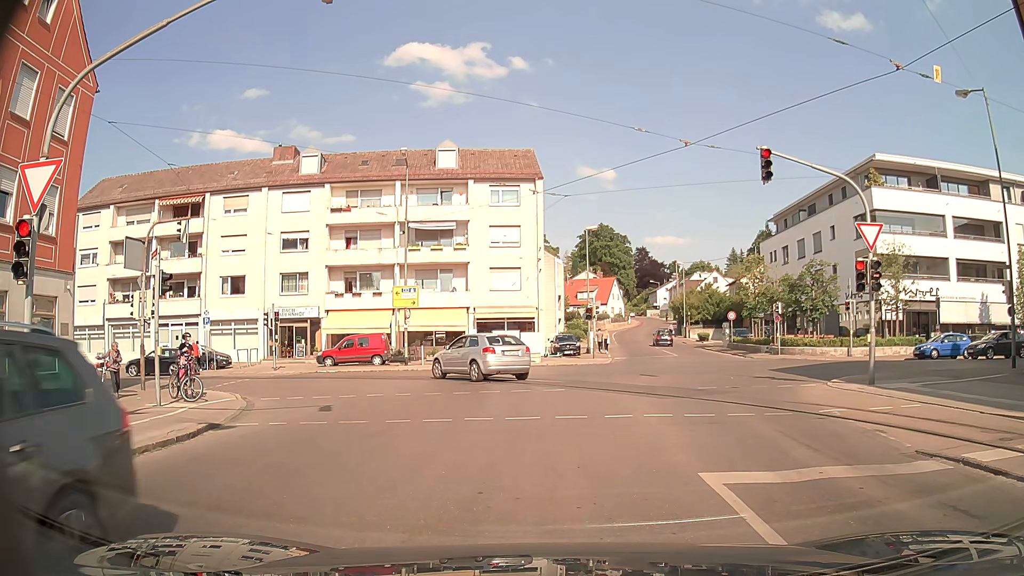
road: tertiary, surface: asphalt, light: Day
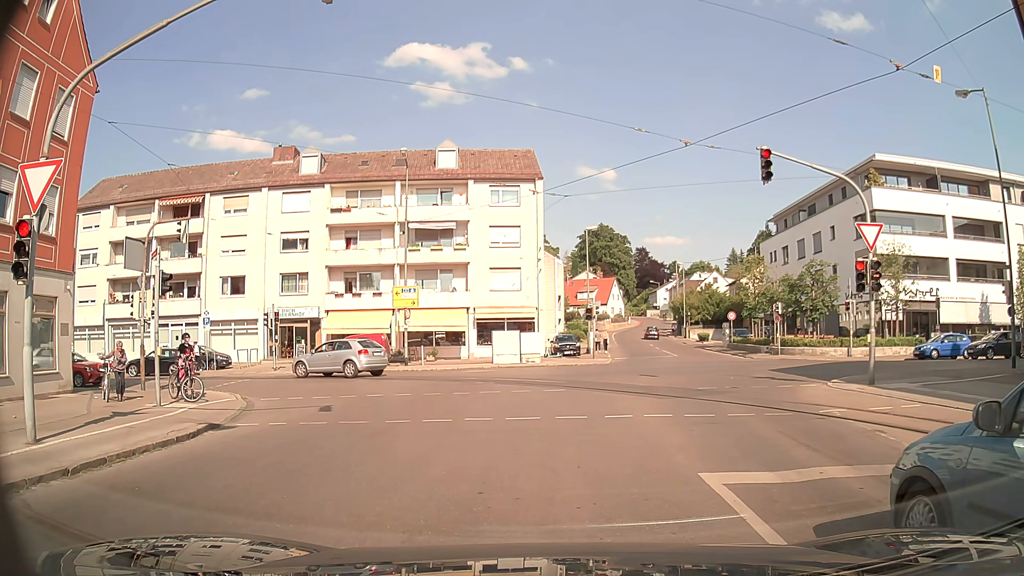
(0.0, 0.0) m; 0°
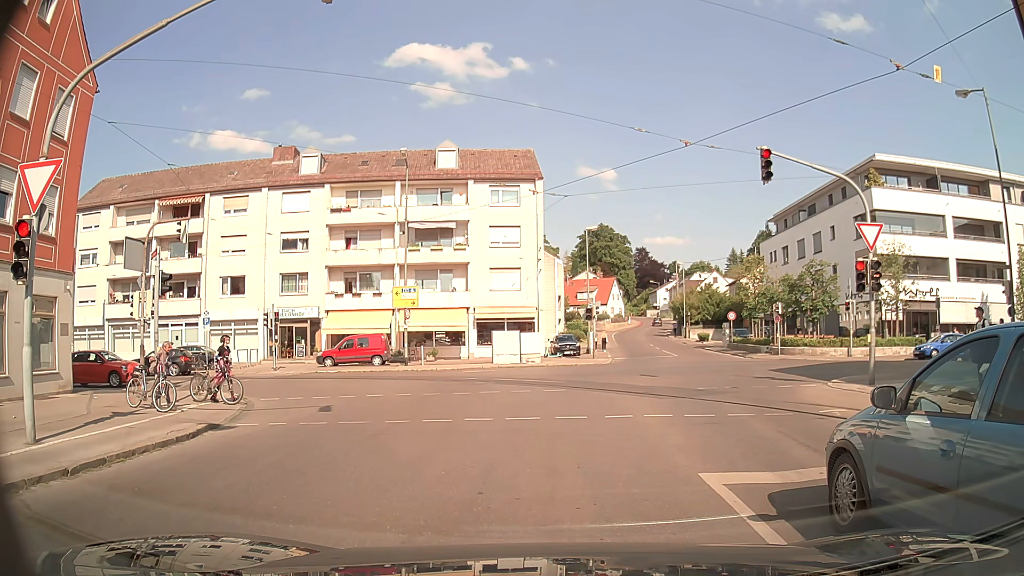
(0.0, 0.0) m; 0°
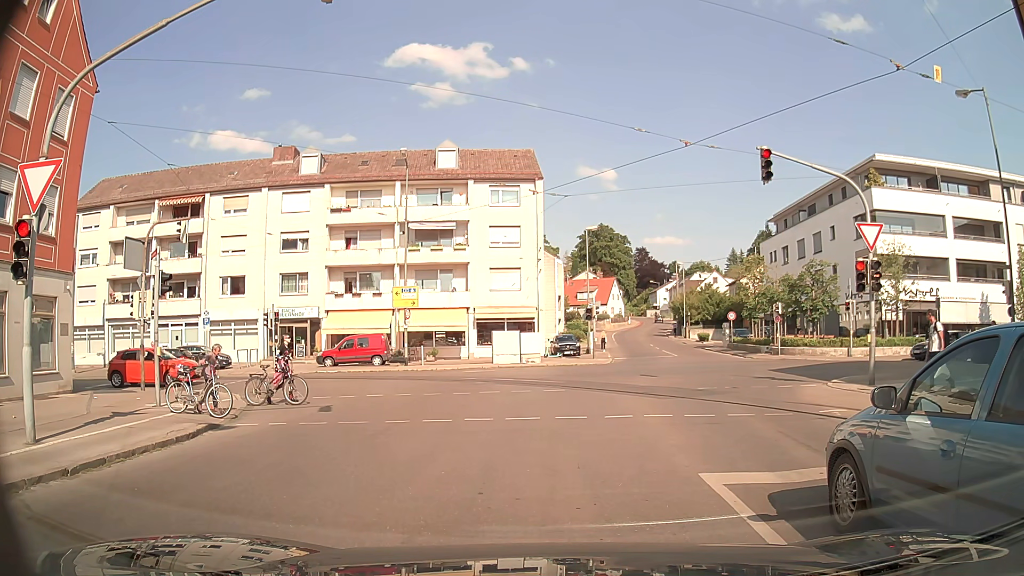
(0.0, 0.0) m; 0°
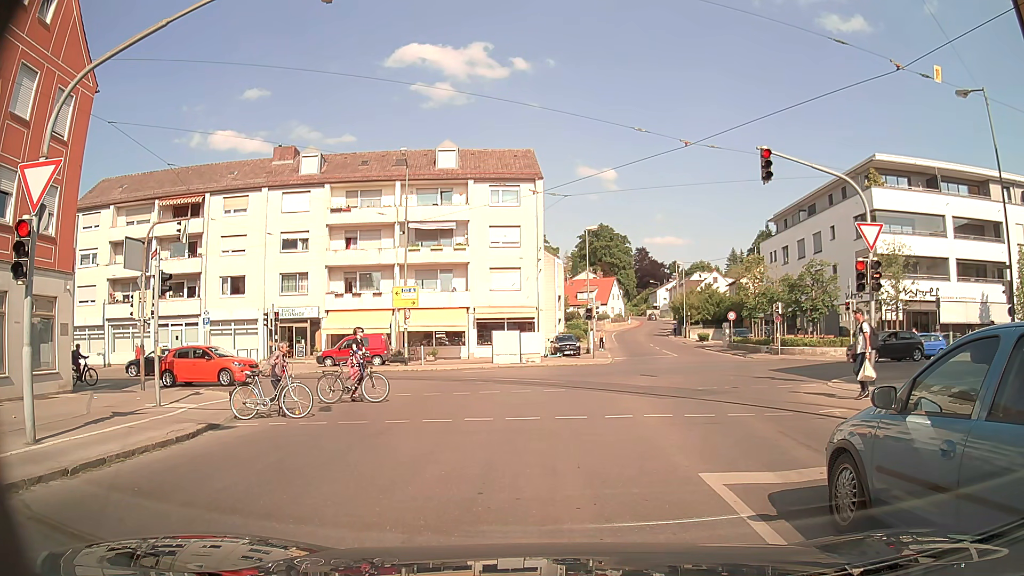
(0.0, 0.0) m; 0°
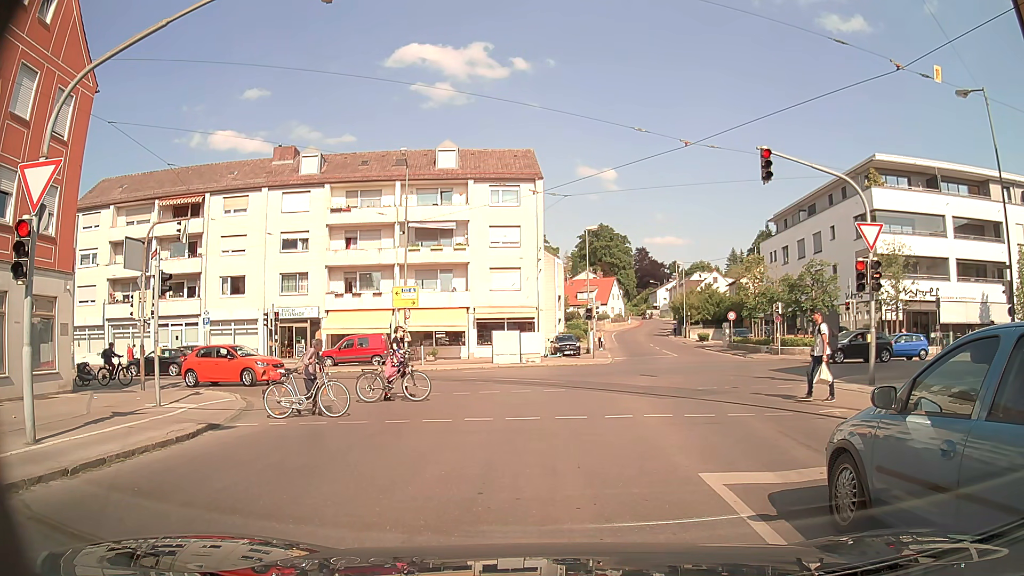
(0.0, 0.0) m; 0°
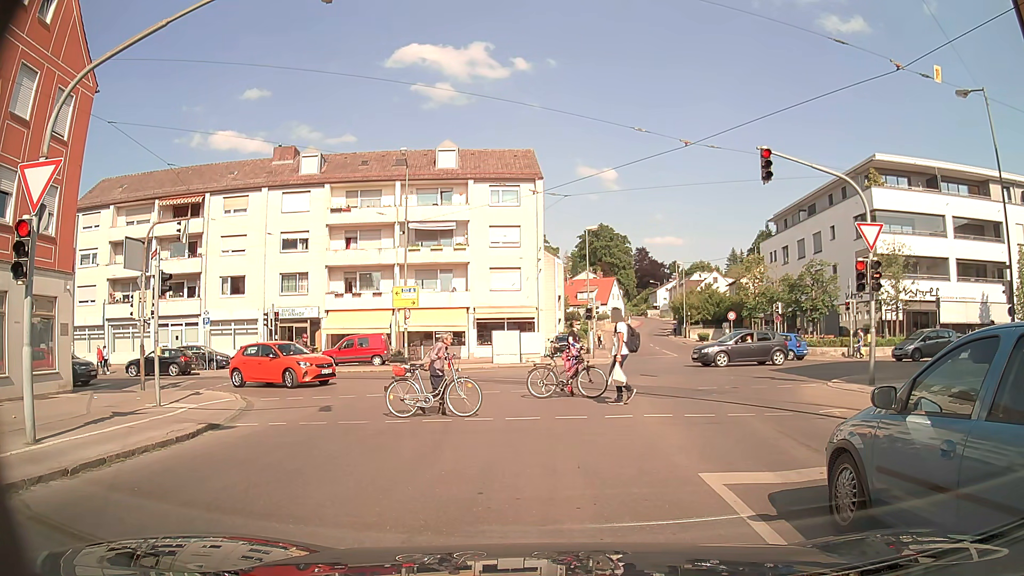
(0.0, 0.0) m; 0°
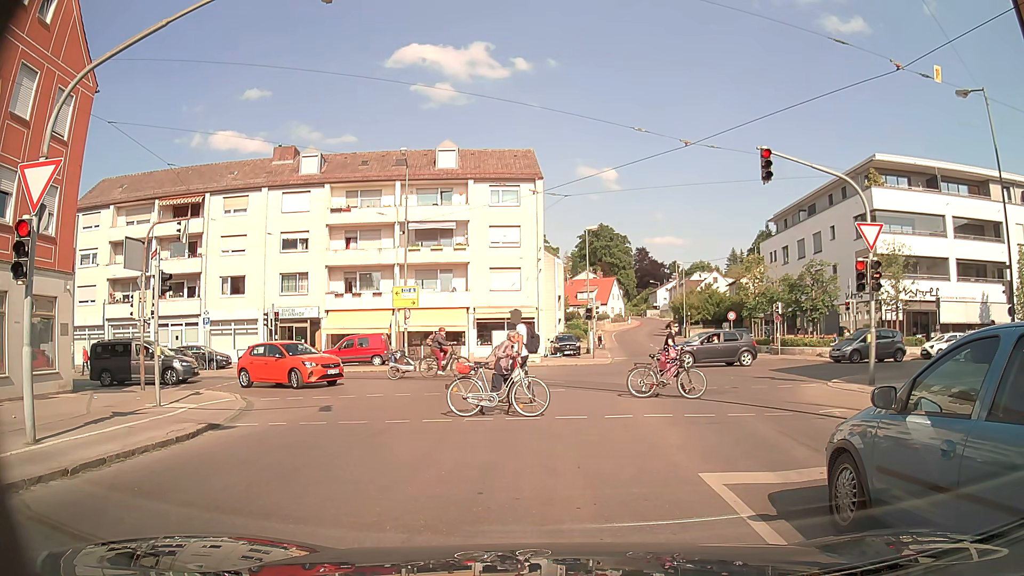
(0.0, 0.0) m; 0°
(0, +10) (0, +20) (-6, +28) (-15, +30) (-25, +30) (-35, +29) (-45, +27) (-55, +25) (-65, +23) (-74, +21) m
